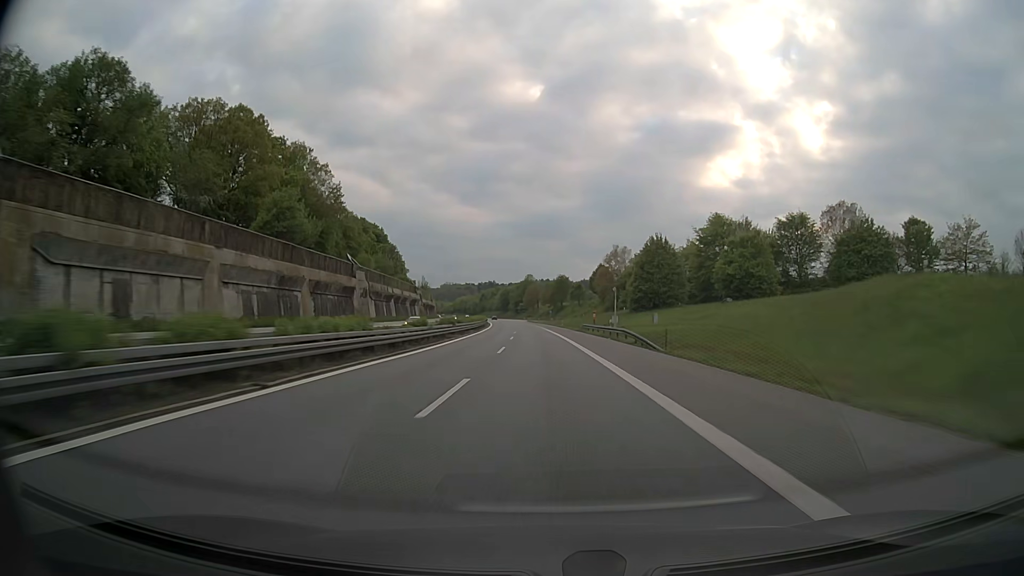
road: motorway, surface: asphalt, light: Day
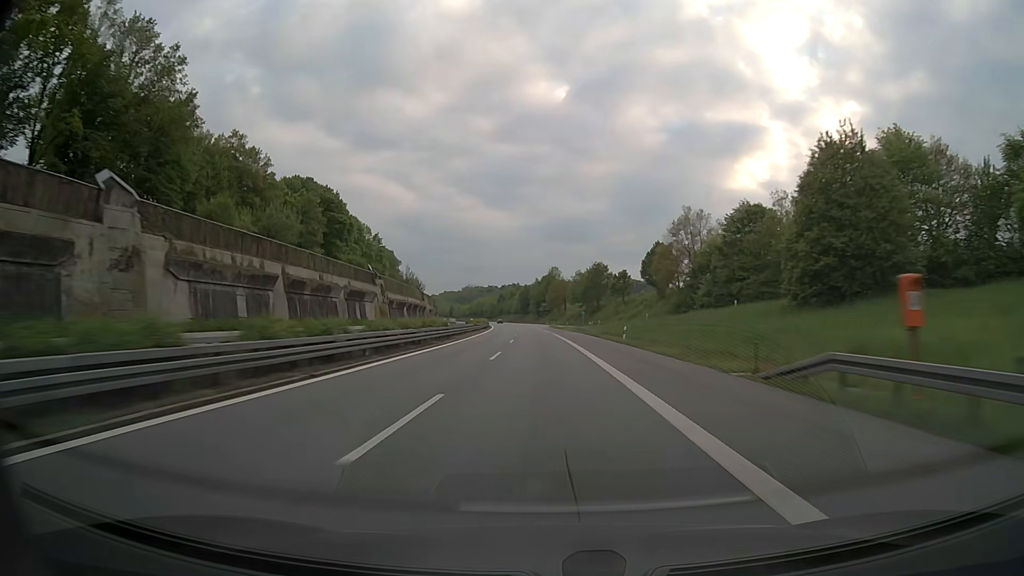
(-1.0, +56.9) m; -2°
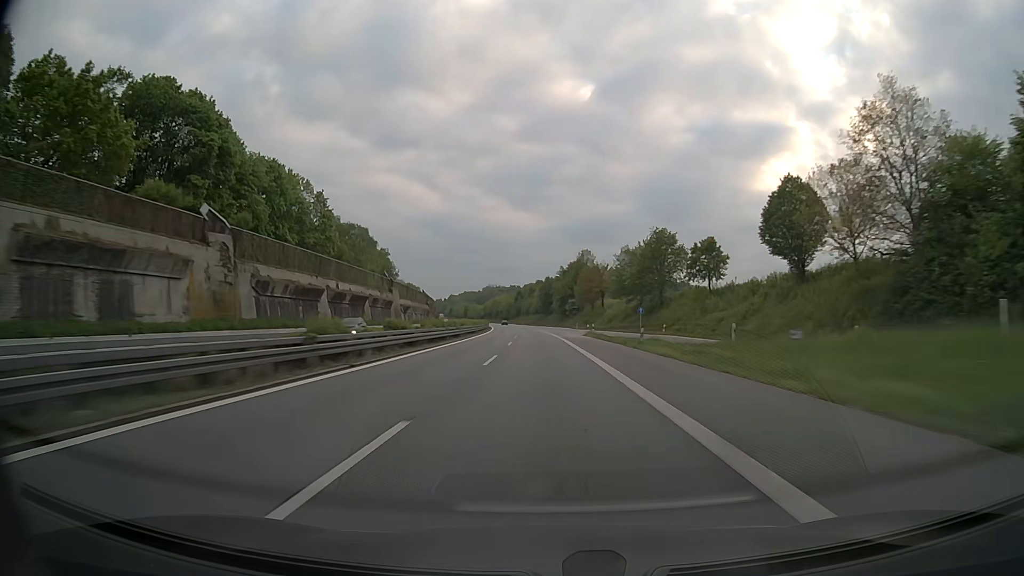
(-1.1, +56.9) m; -2°
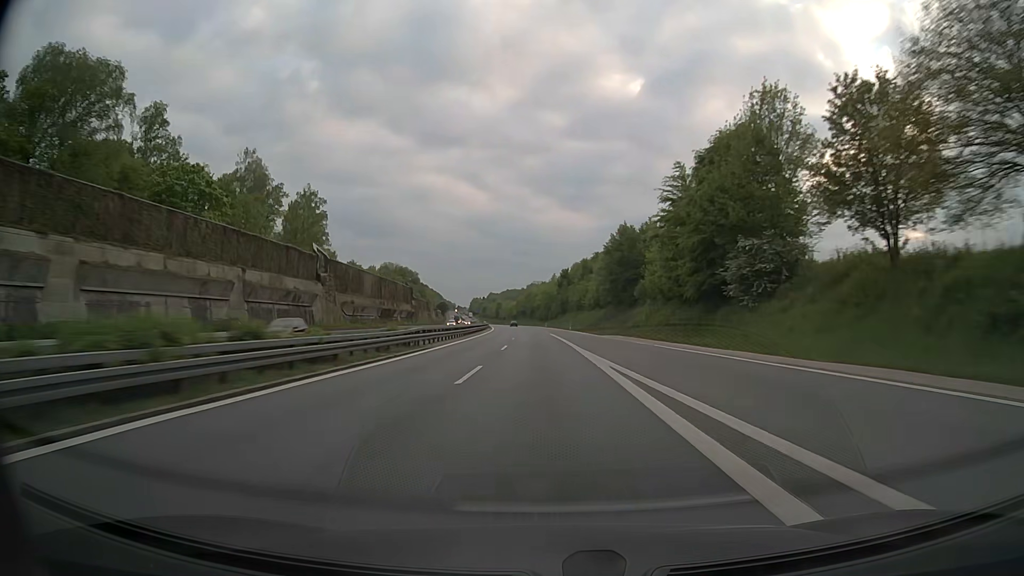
(-4.0, +113.7) m; -4°
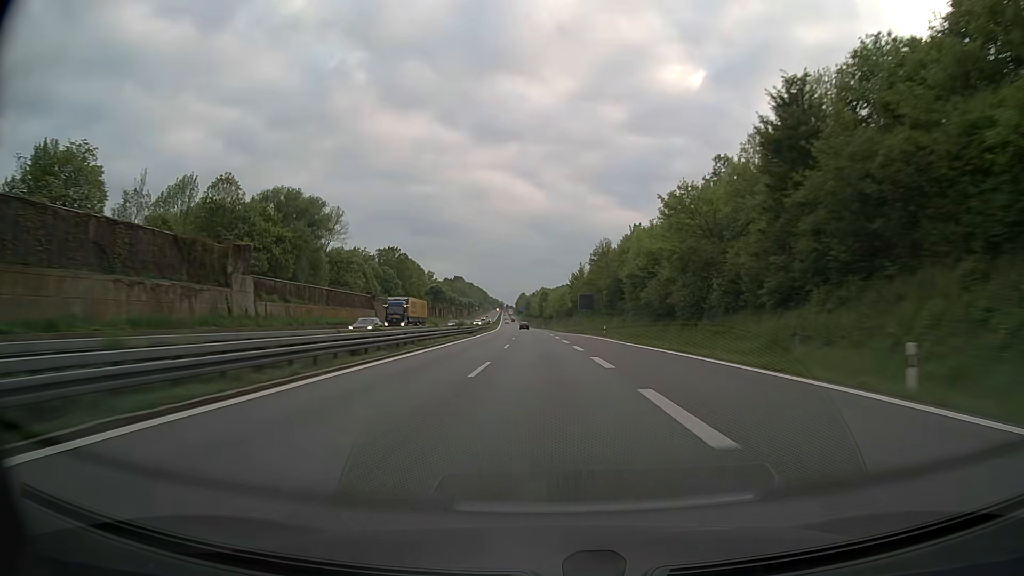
(-6.5, +142.1) m; -5°
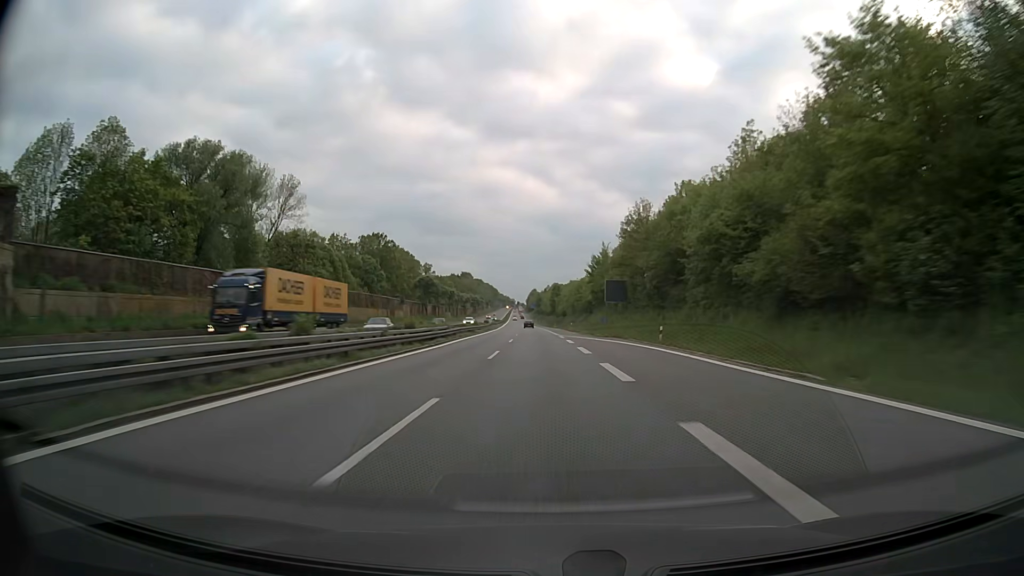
(-0.2, +28.5) m; -1°
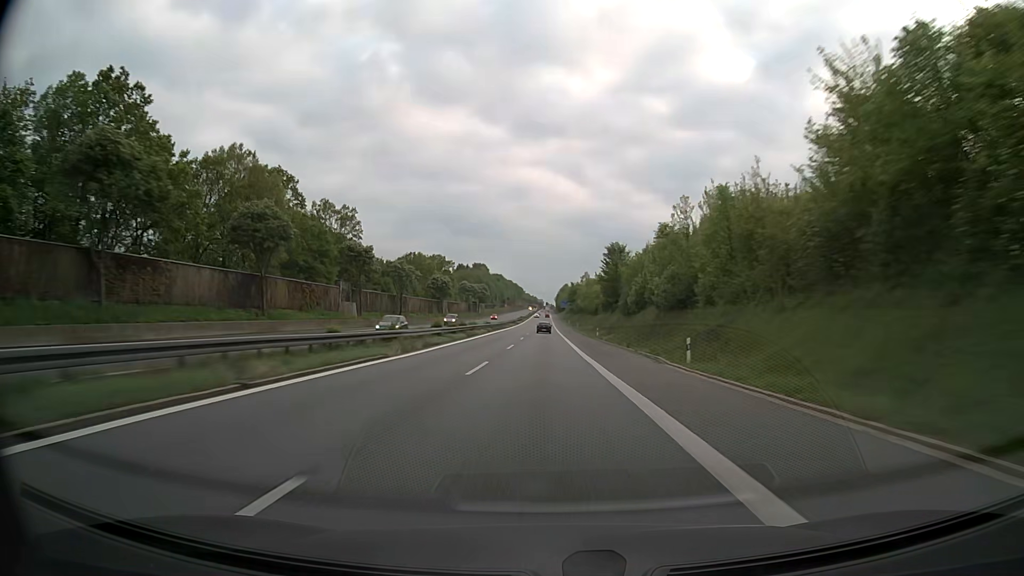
(-2.9, +113.8) m; -3°
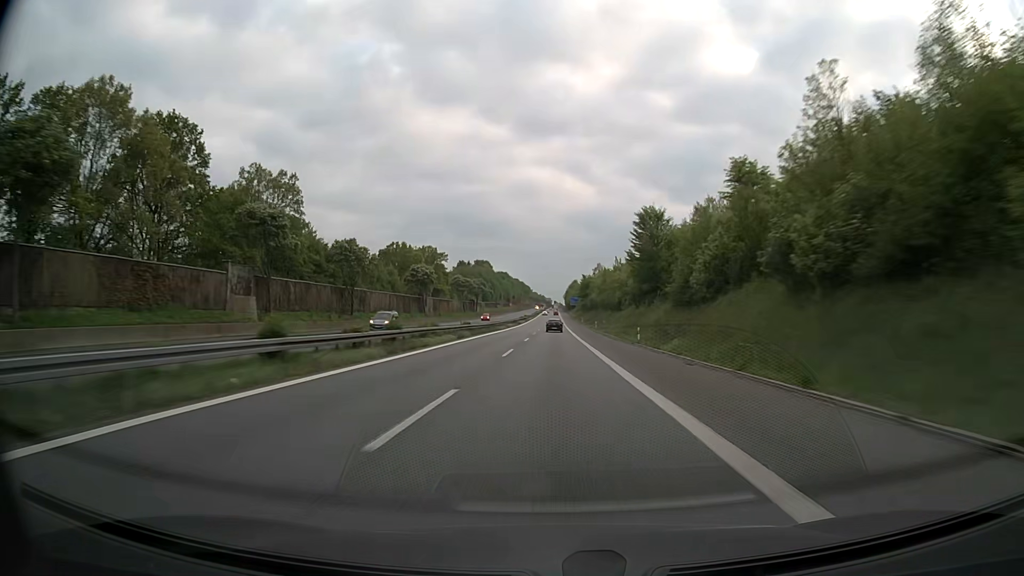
(-0.1, +28.5) m; -1°
(0, +10) (0, +20) (0, +30) (0, +40) (0, +50) (-1, +60) (-1, +70) (-1, +80) (-1, +90) (-1, +100) m
